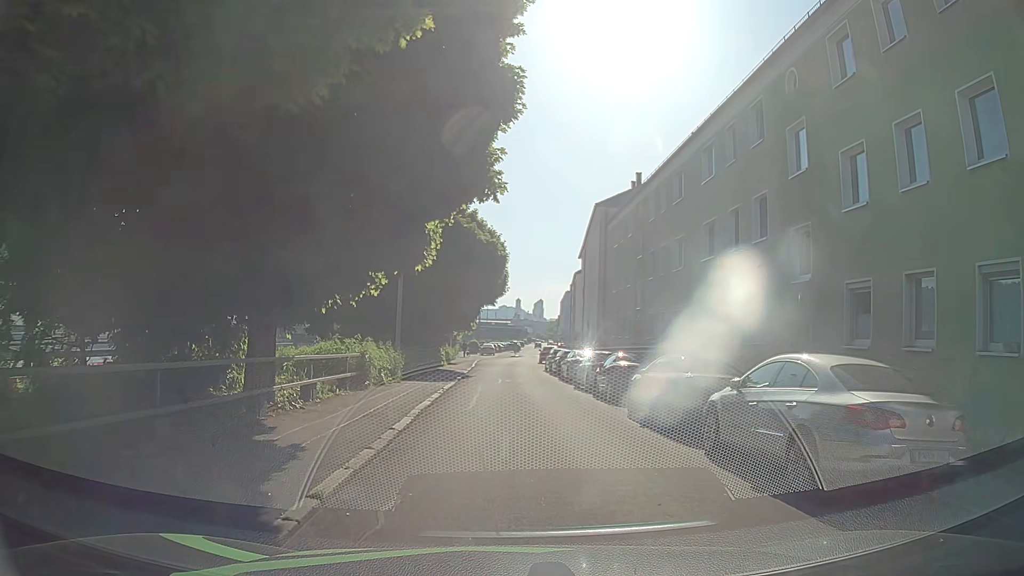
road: residential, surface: asphalt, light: Day
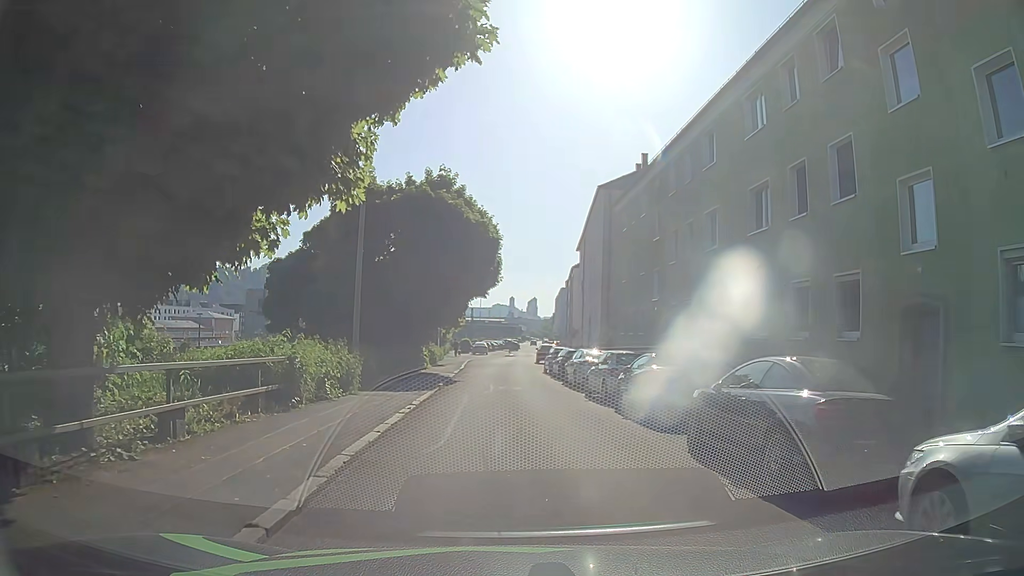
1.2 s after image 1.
(-0.1, +5.4) m; 0°
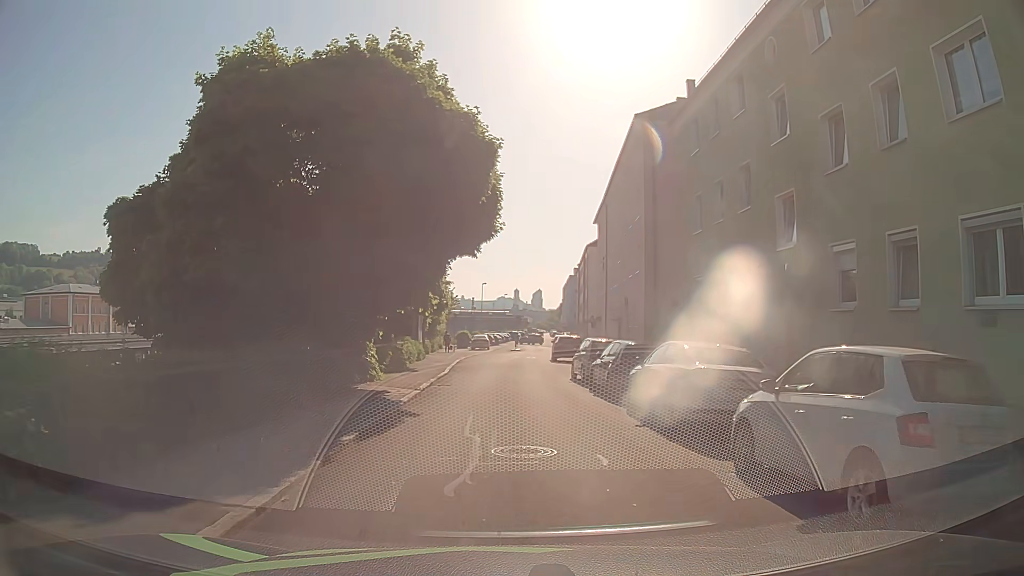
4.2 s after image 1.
(-0.3, +13.7) m; -1°
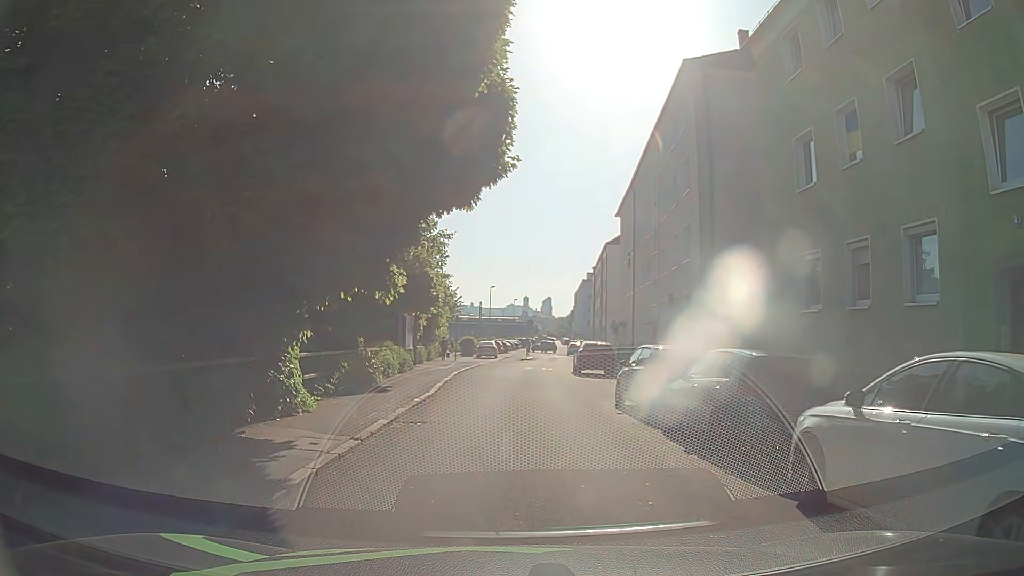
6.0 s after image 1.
(-0.1, +8.0) m; -1°
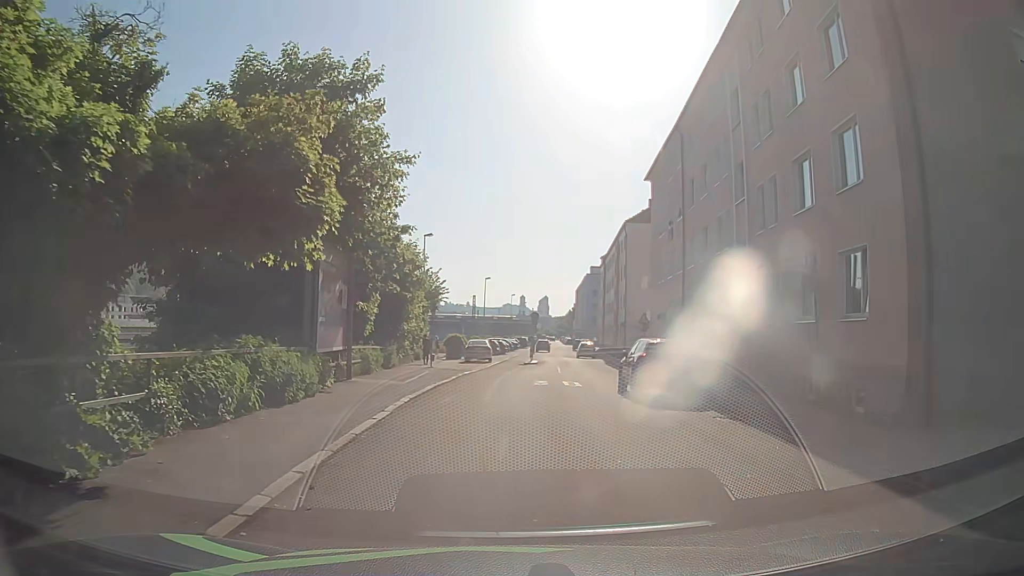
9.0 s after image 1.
(-0.1, +14.1) m; +1°
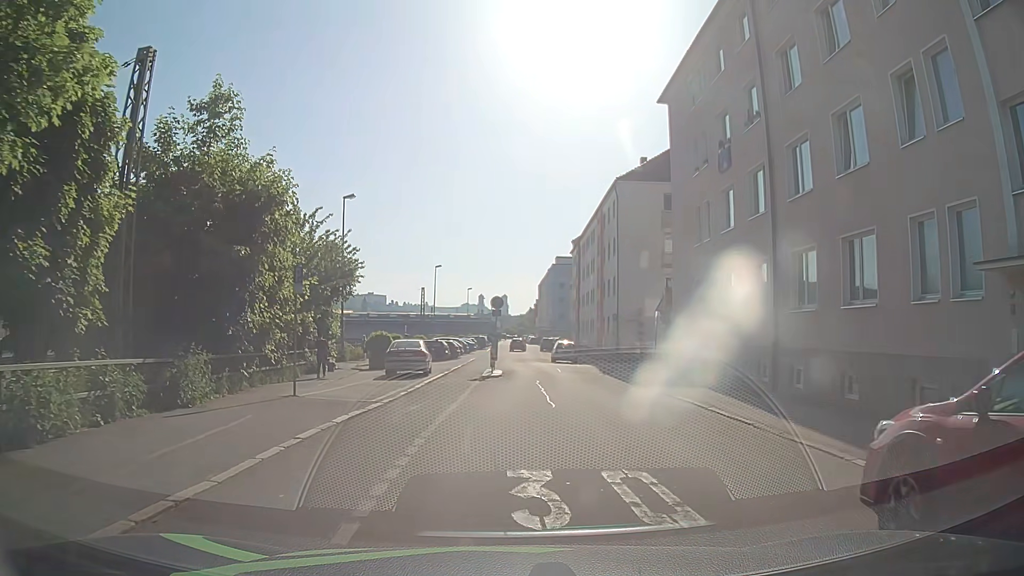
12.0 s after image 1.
(0.0, +16.2) m; +4°
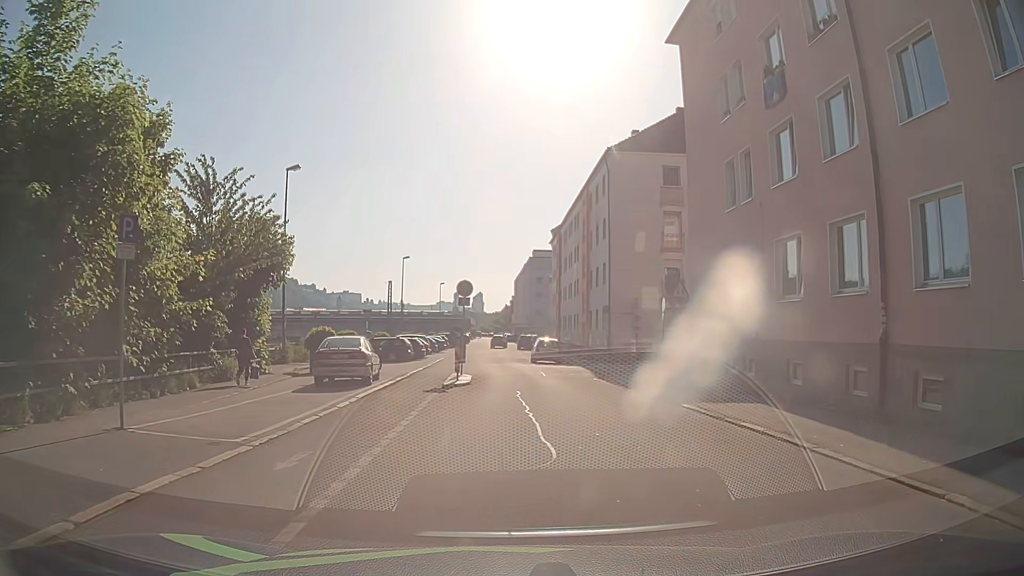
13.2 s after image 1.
(-0.1, +6.9) m; 0°
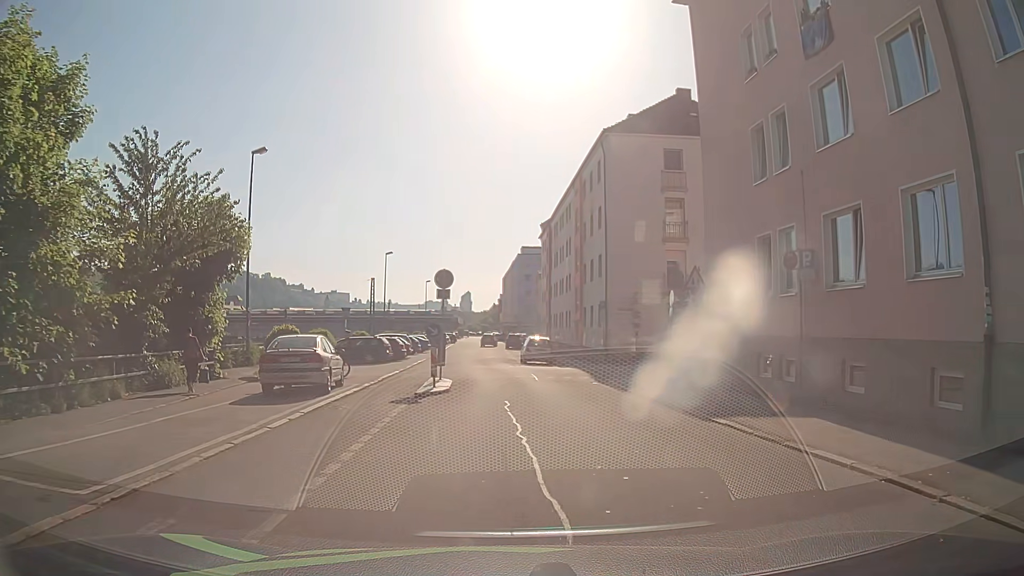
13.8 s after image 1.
(+0.1, +3.4) m; +1°
(0, +10) (0, +20) (0, +30) (-1, +40) (-2, +50) (-2, +60) (-2, +70) (-2, +80) (-2, +90) (-2, +100) m
